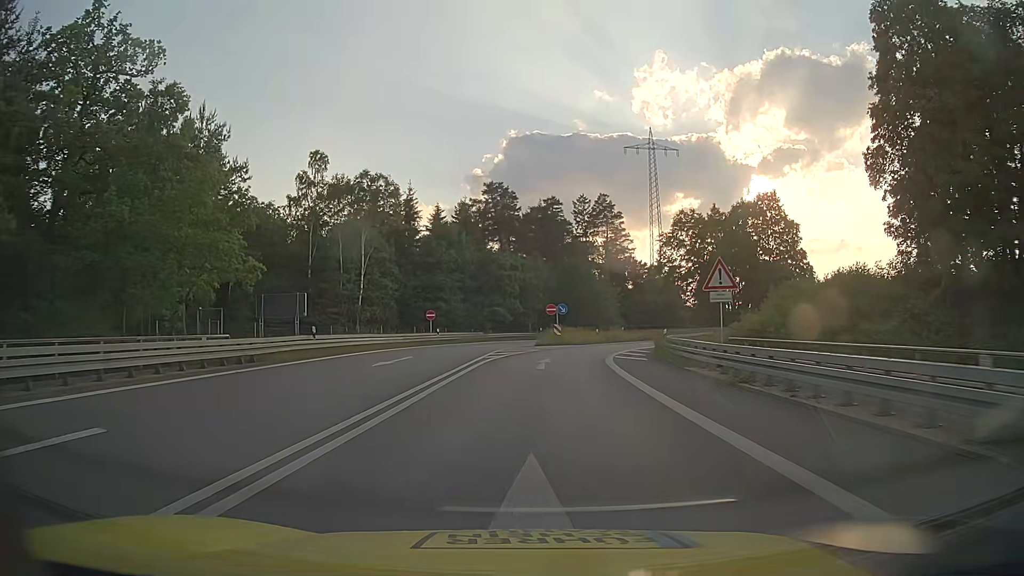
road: motorway_link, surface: asphalt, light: Day
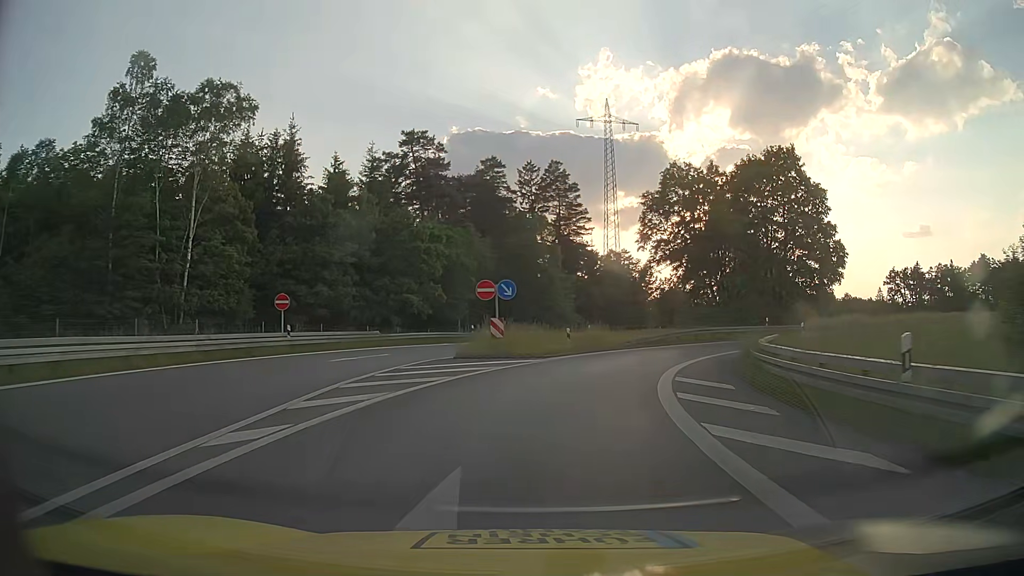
(+0.8, +23.1) m; +5°
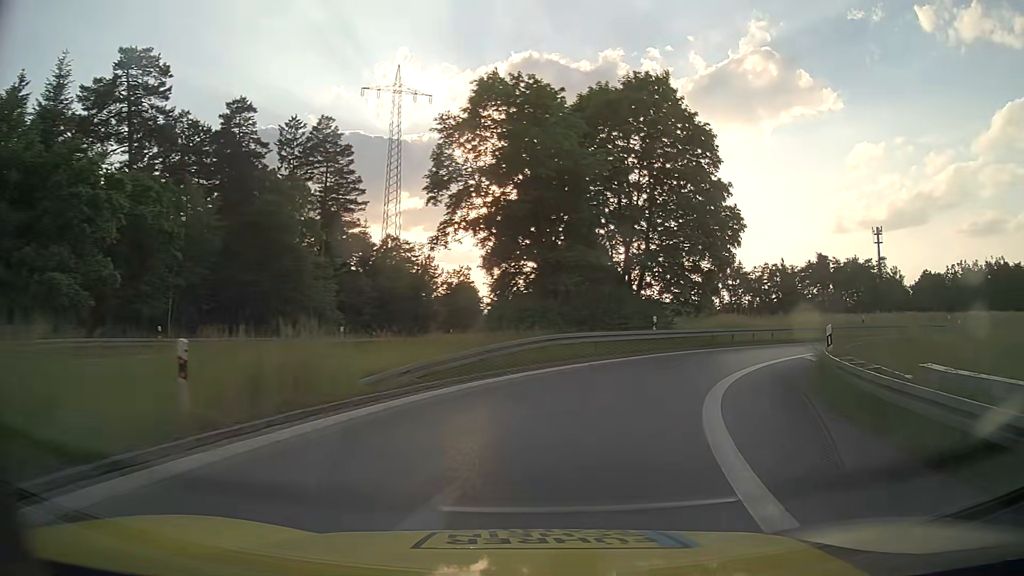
(+2.8, +21.4) m; +18°
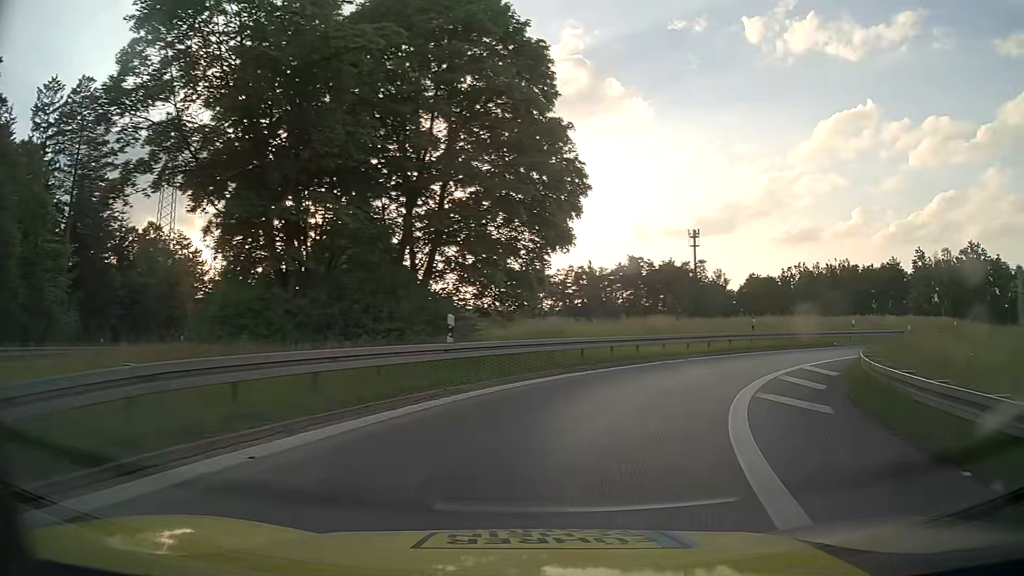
(+2.2, +14.0) m; +18°
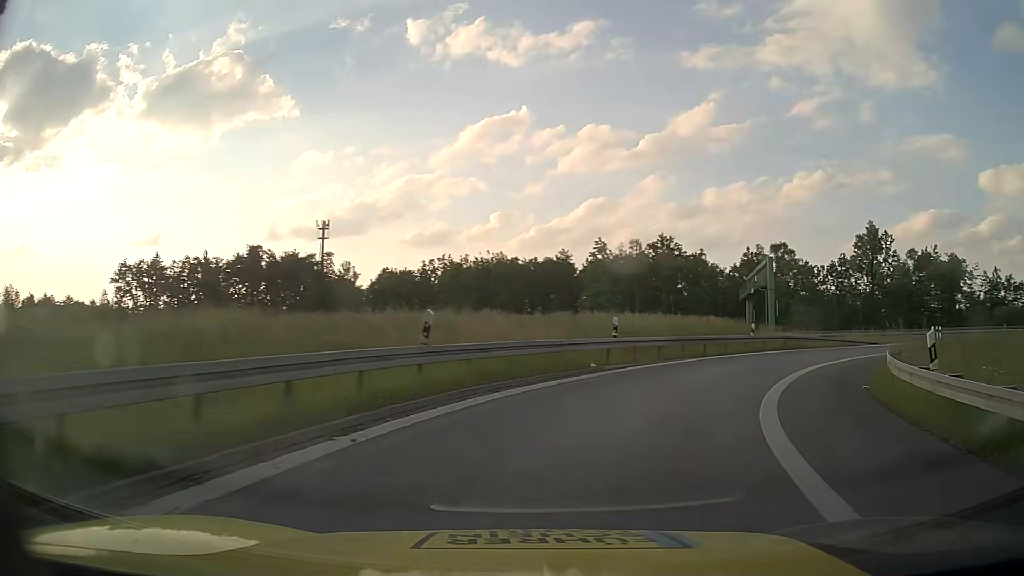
(+5.5, +20.5) m; +31°
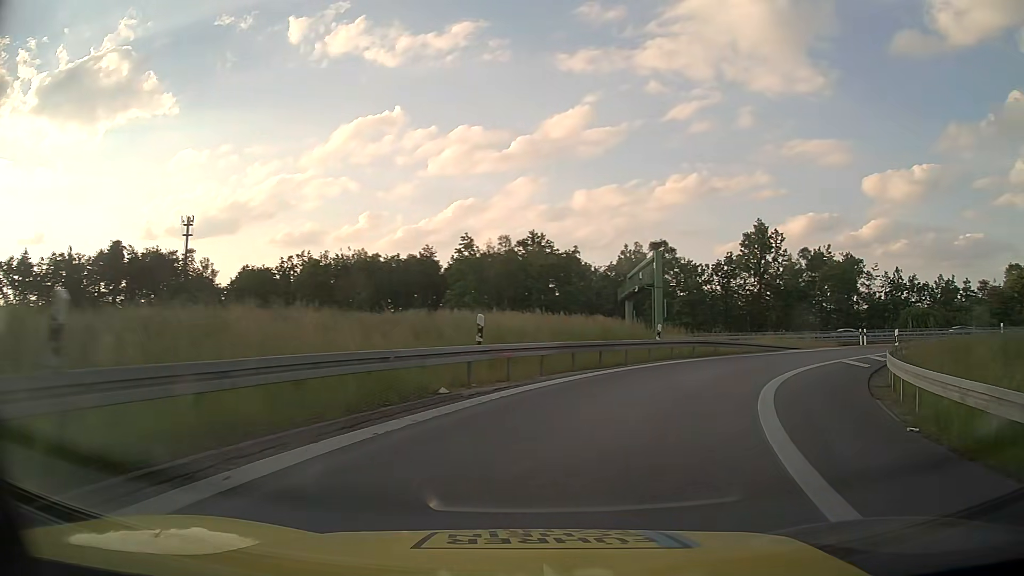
(+0.6, +7.1) m; +11°
(+1, +10) (+5, +19) (+11, +27) (+19, +33) (+28, +37) (+38, +40) (+48, +41) (+58, +41) (+68, +41) (+78, +41) m
